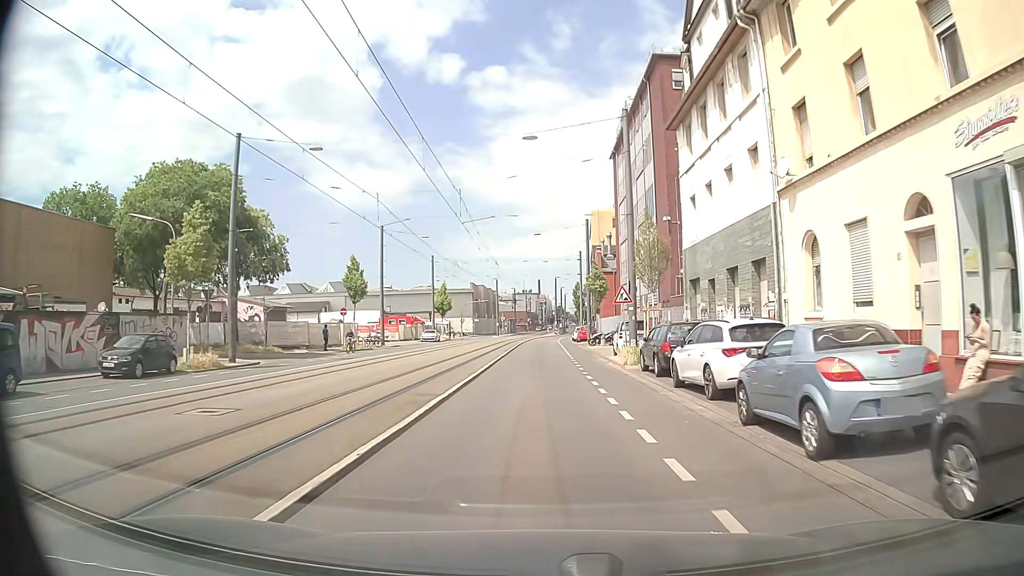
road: secondary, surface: asphalt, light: Day
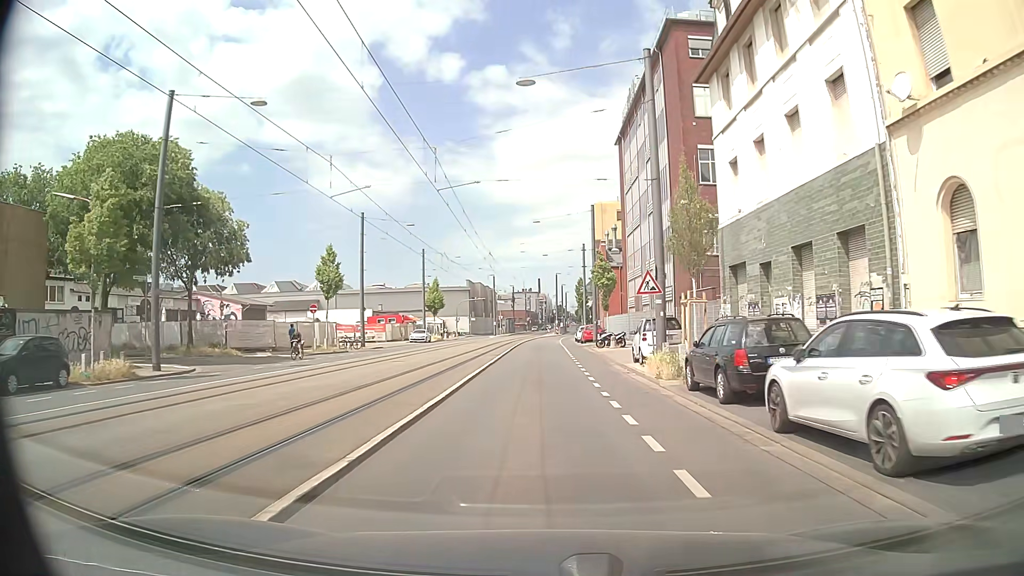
(0.0, +6.7) m; 0°
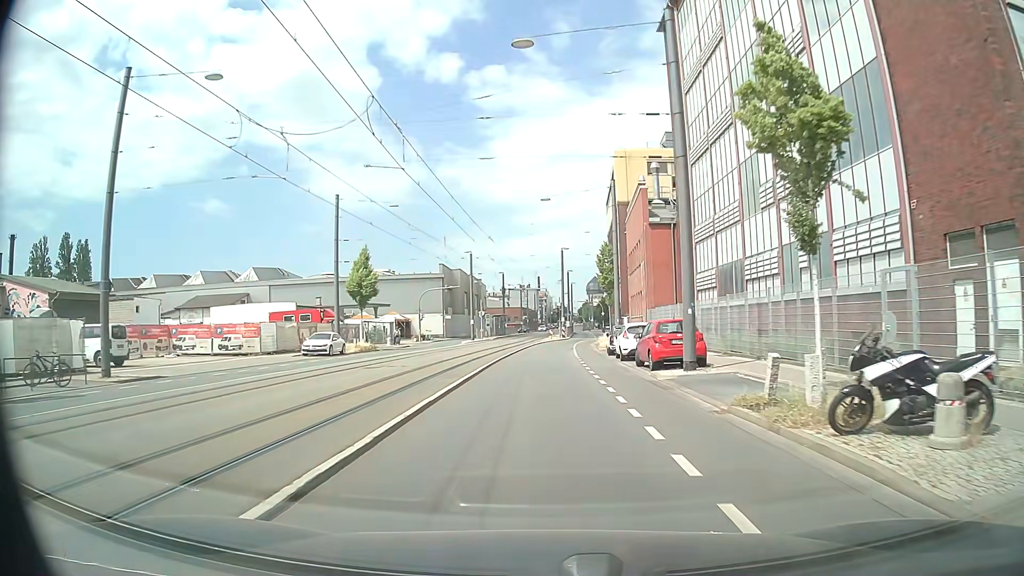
(-0.2, +33.5) m; 0°
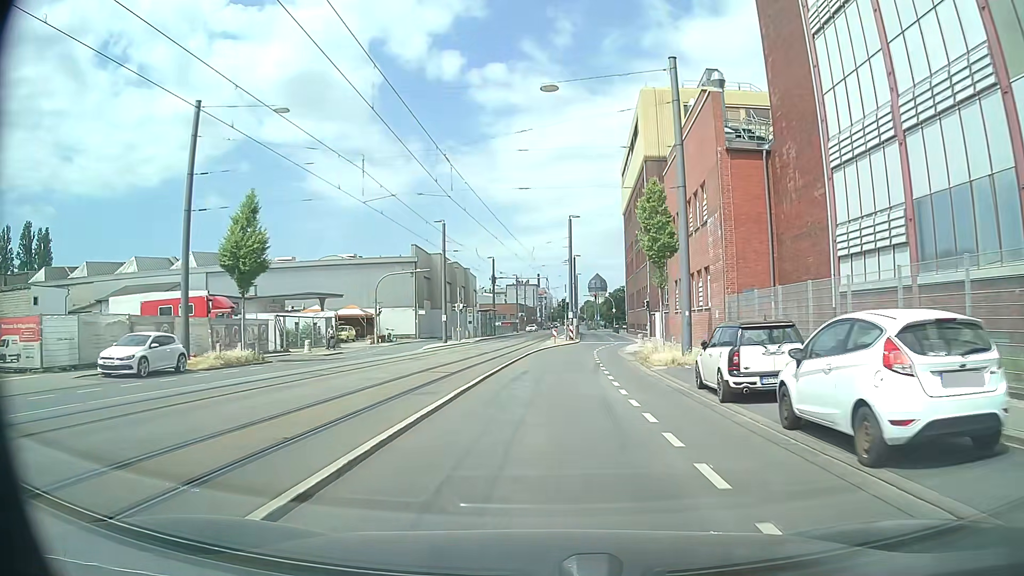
(0.0, +20.5) m; 0°
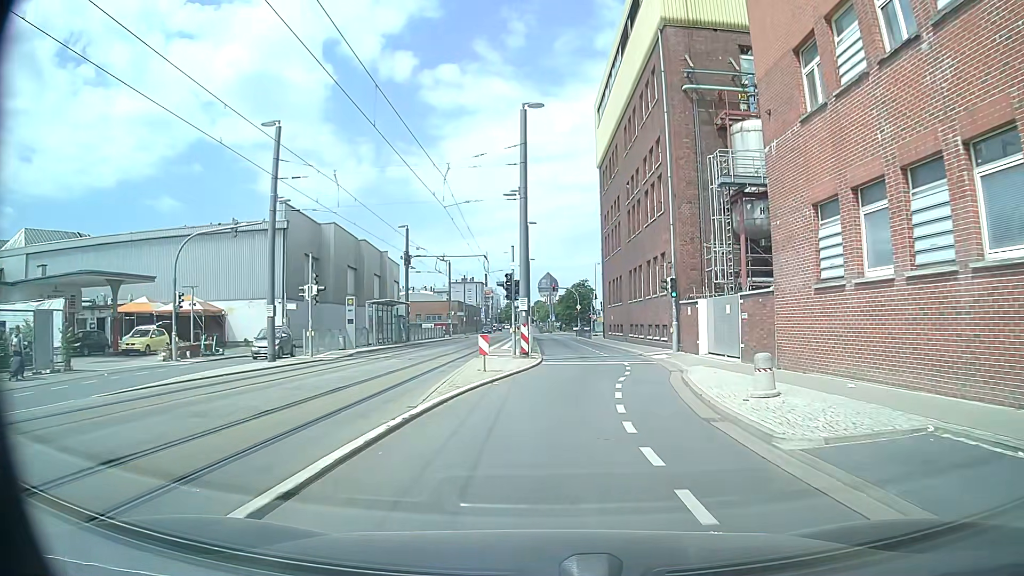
(+0.9, +26.9) m; +4°
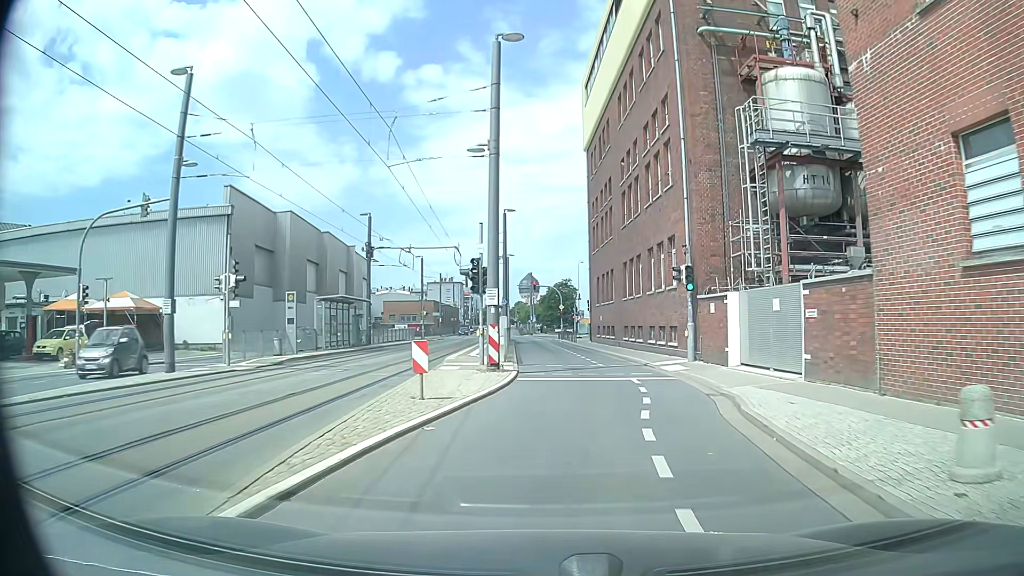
(+0.1, +6.5) m; +2°
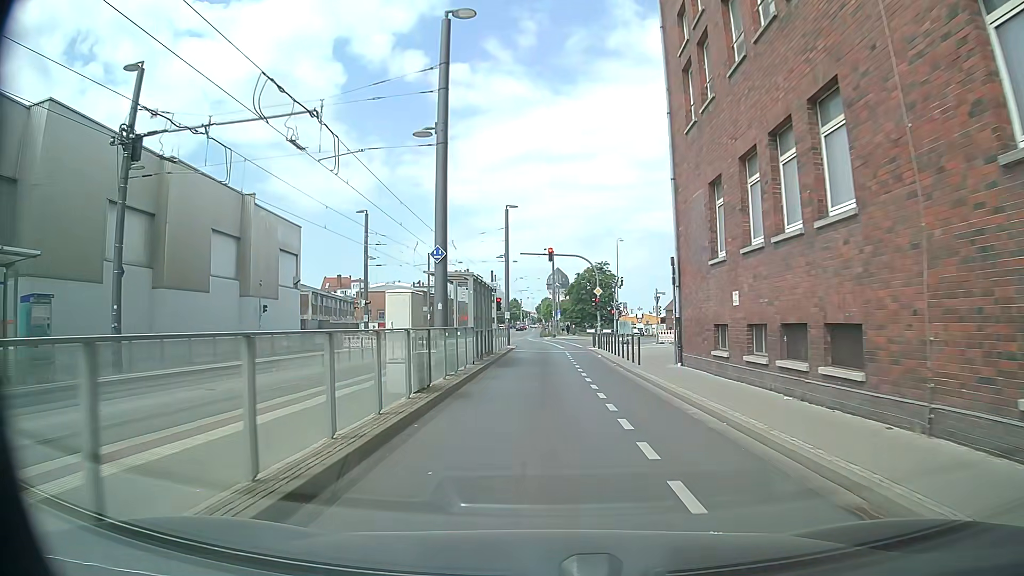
(+0.7, +31.4) m; -3°
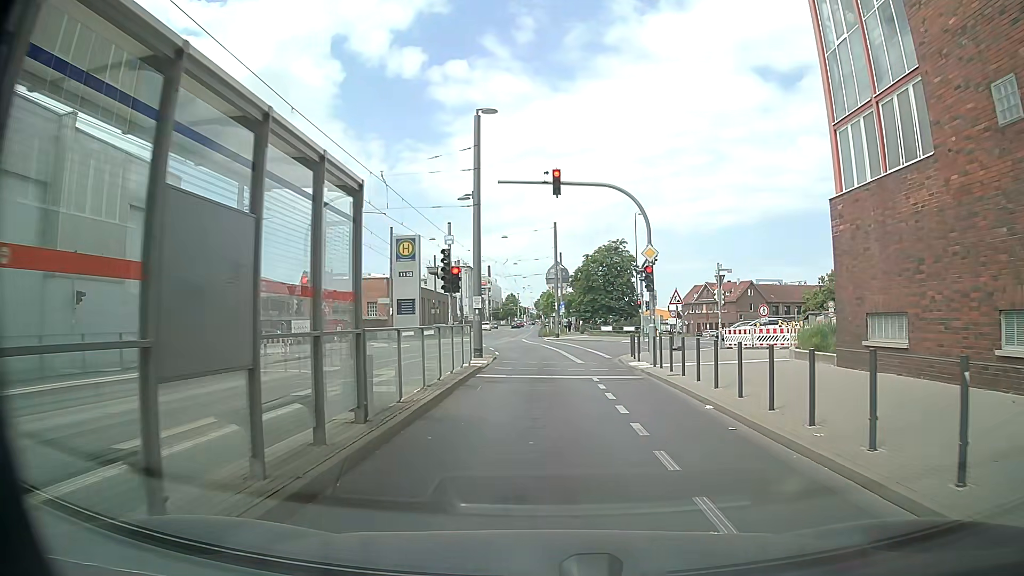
(+0.1, +20.2) m; 0°
